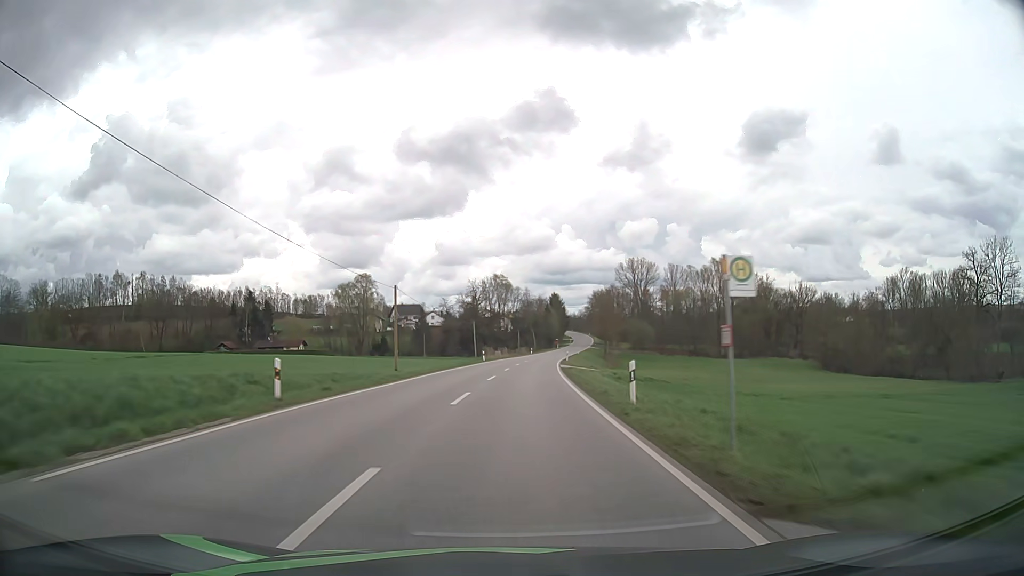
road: secondary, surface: asphalt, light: Day
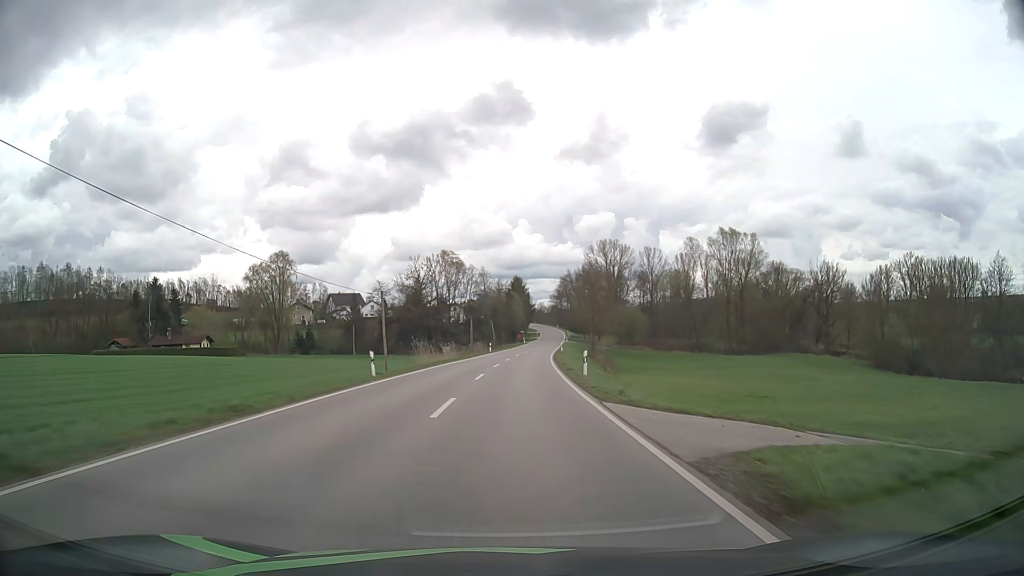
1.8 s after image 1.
(+1.2, +39.3) m; +4°
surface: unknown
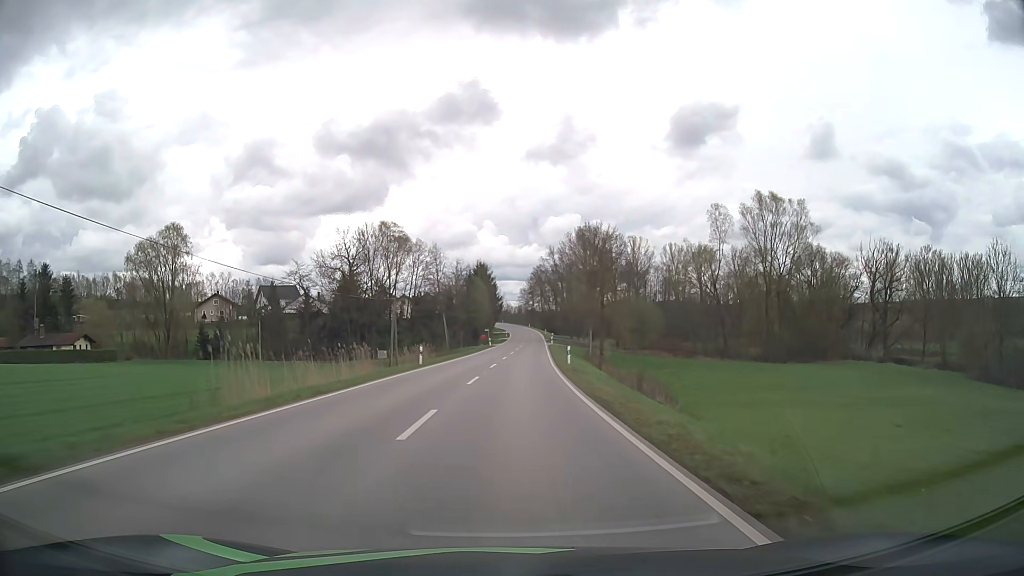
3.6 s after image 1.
(+0.9, +38.6) m; +3°
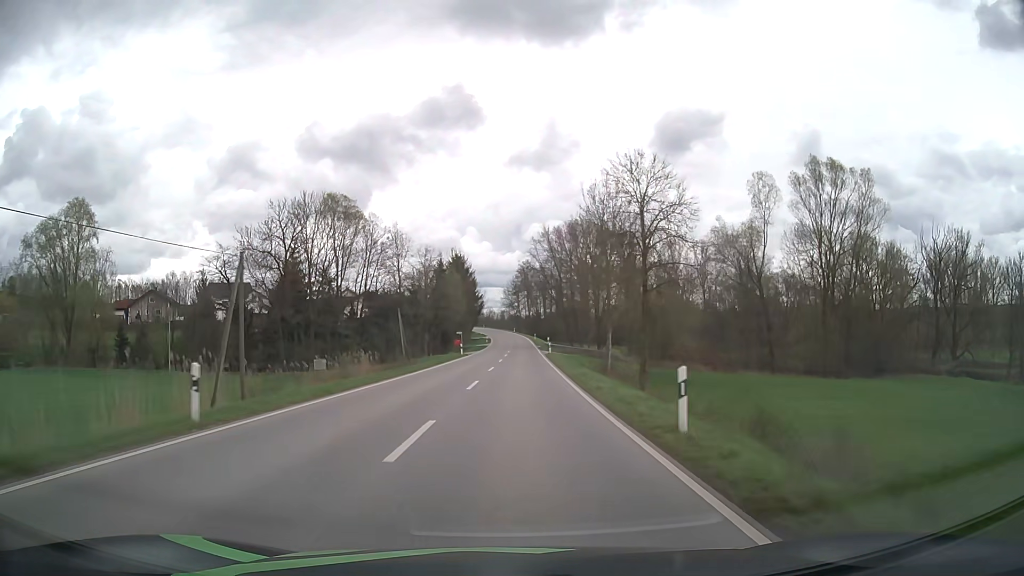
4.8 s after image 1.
(+0.4, +25.7) m; +1°
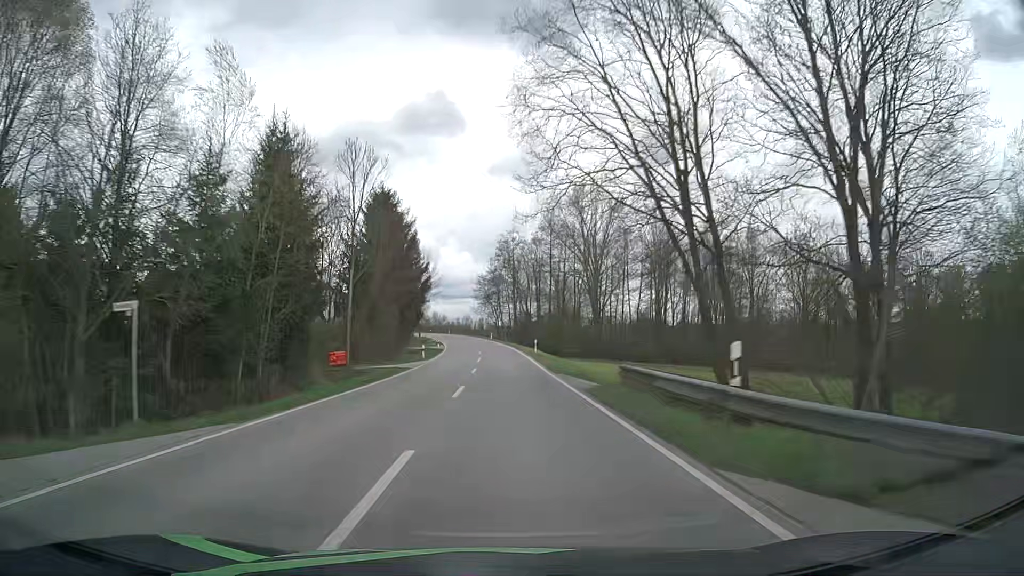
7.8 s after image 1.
(+1.3, +63.3) m; +2°
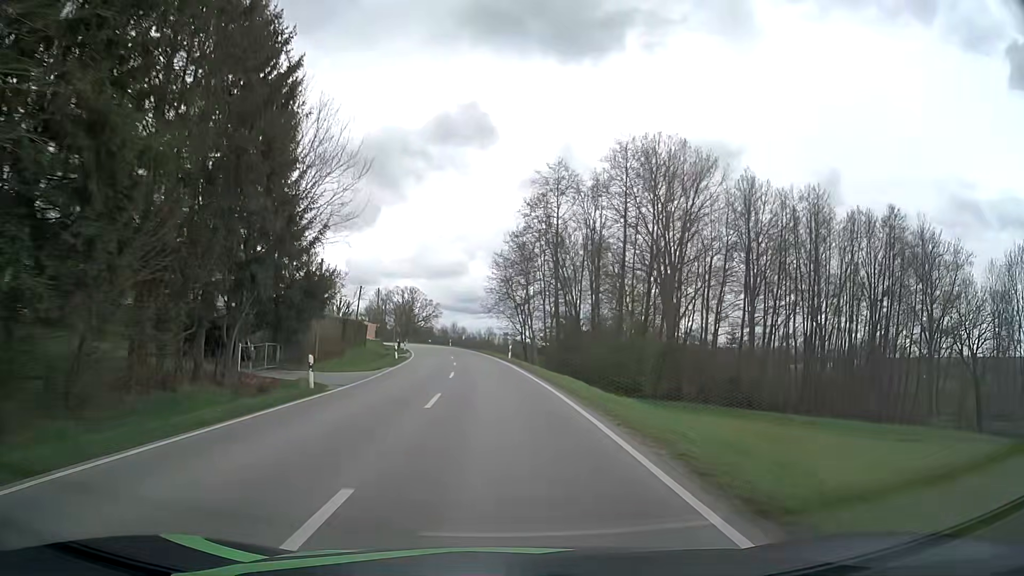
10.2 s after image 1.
(-0.5, +50.3) m; -2°
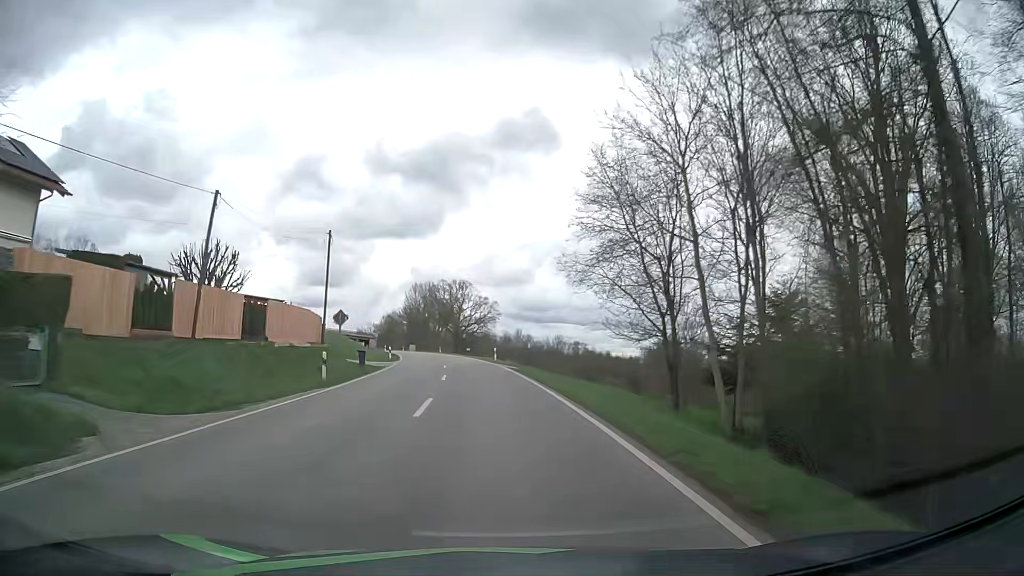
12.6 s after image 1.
(-2.5, +50.1) m; -6°
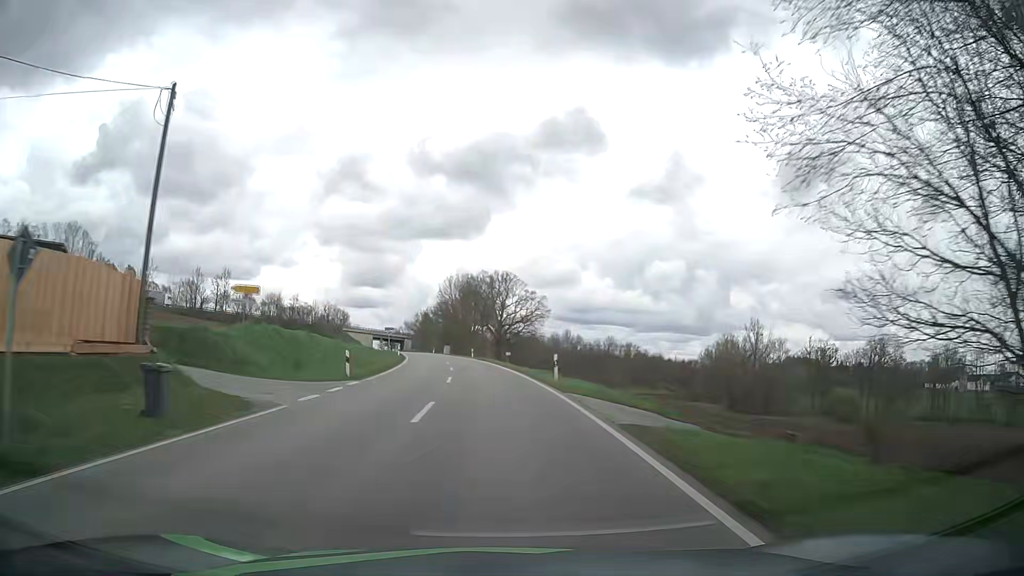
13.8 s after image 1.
(-0.8, +24.8) m; -4°
(0, +10) (-1, +20) (-1, +30) (-2, +40) (-3, +50) (-4, +60) (-6, +70) (-7, +80) (-9, +89) (-11, +99) m
